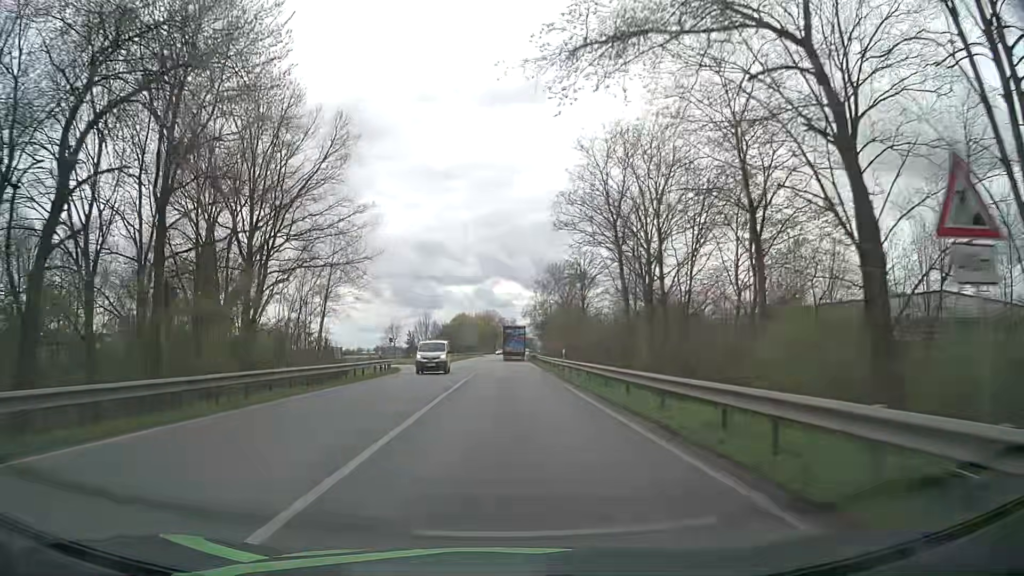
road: primary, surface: asphalt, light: Day
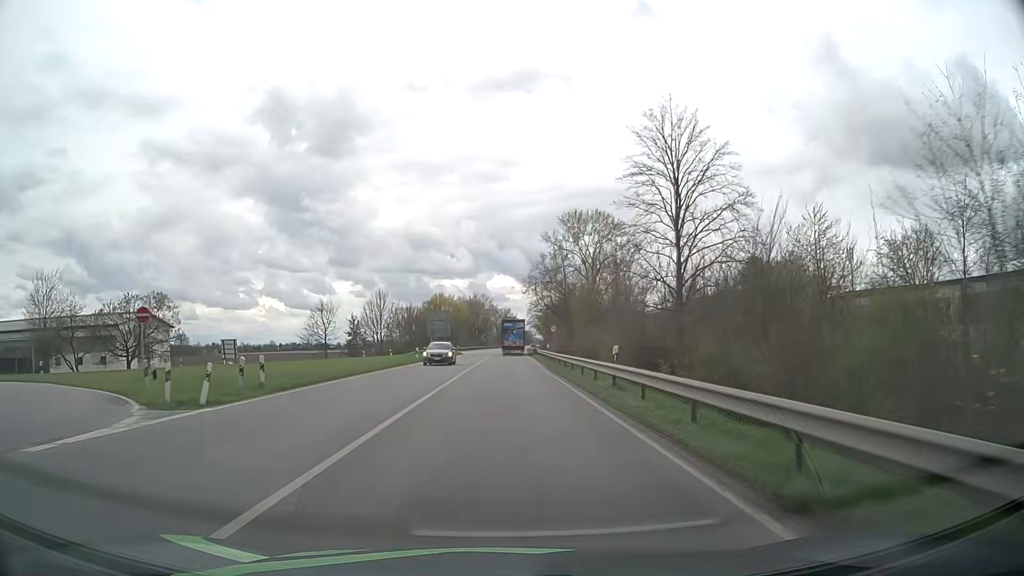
(+0.3, +52.0) m; 0°
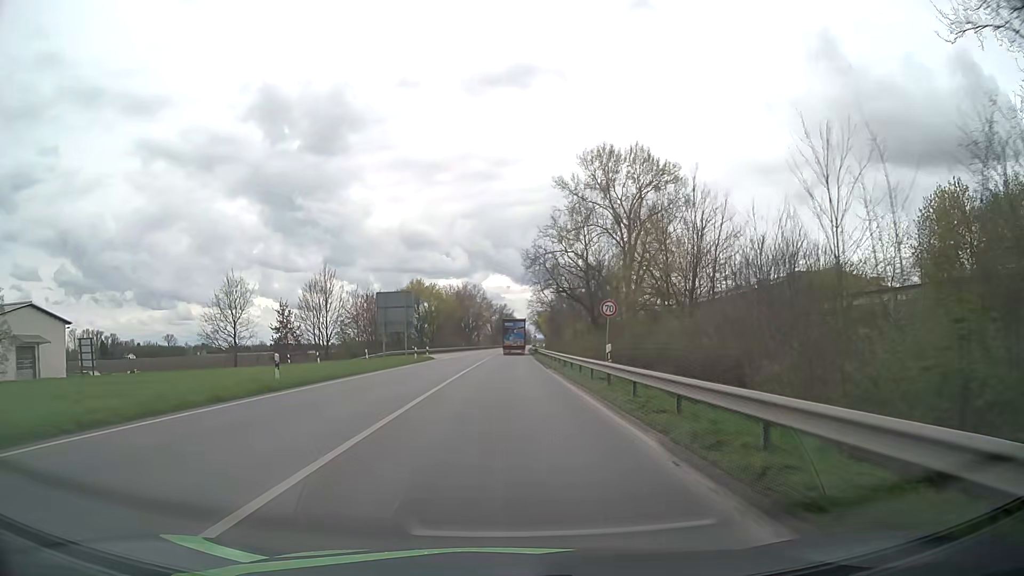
(+0.1, +31.3) m; 0°
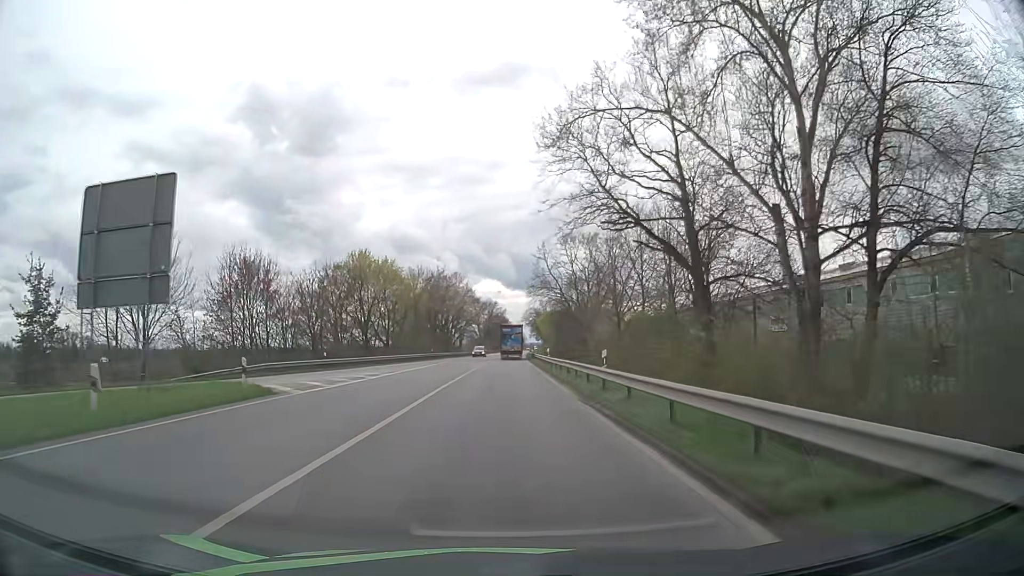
(+0.2, +40.1) m; +1°
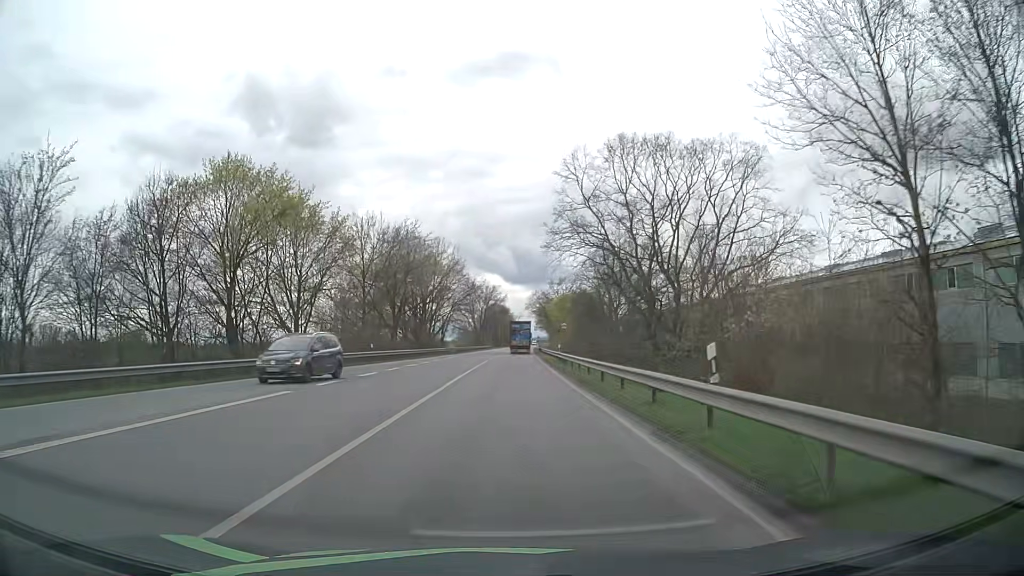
(0.0, +37.7) m; 0°
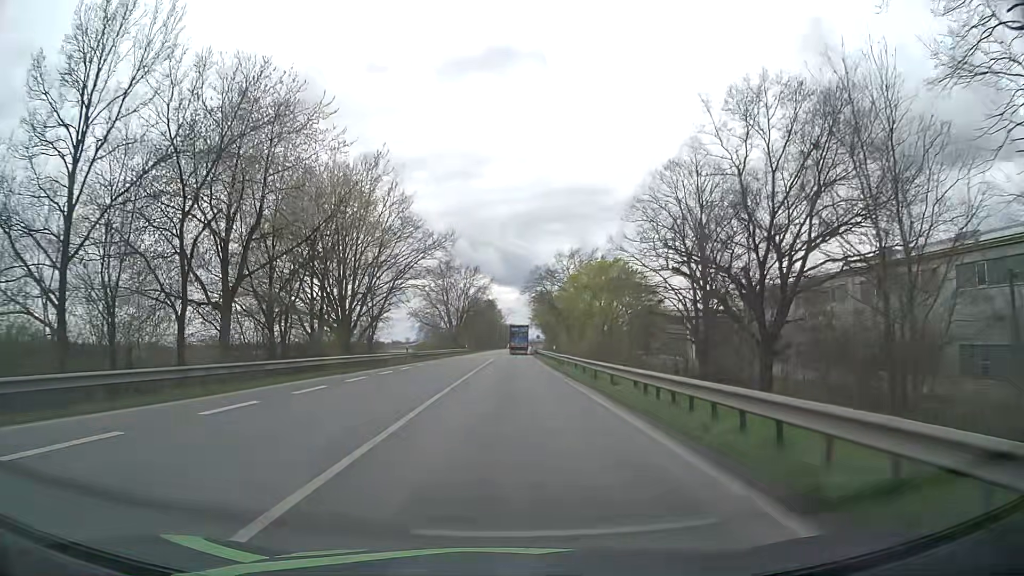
(+0.3, +45.0) m; +1°
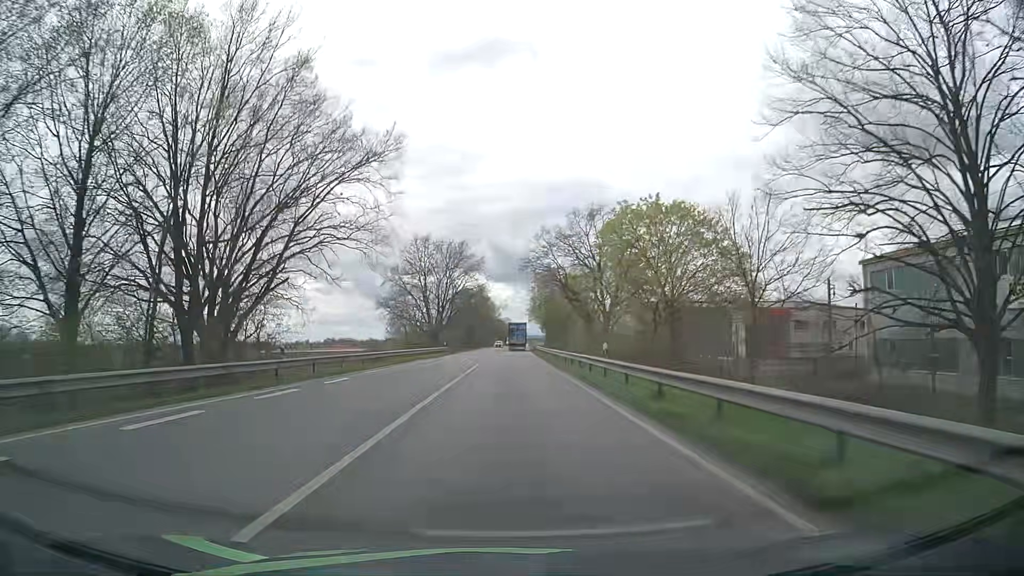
(0.0, +27.1) m; 0°
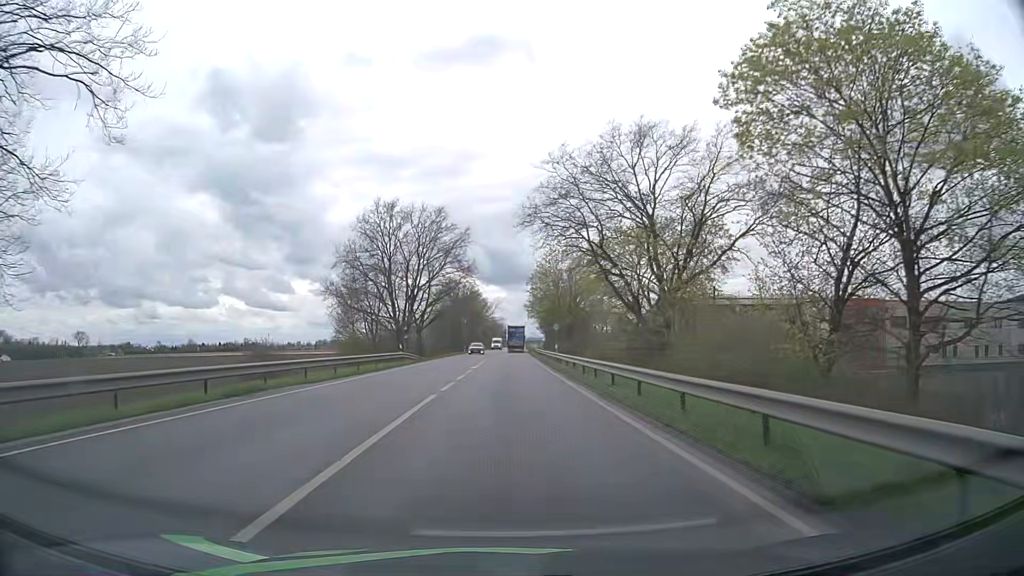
(+0.1, +26.2) m; 0°
(0, +10) (0, +20) (0, +30) (0, +40) (0, +50) (+1, +60) (+1, +70) (+1, +80) (+1, +90) (+1, +100) m
